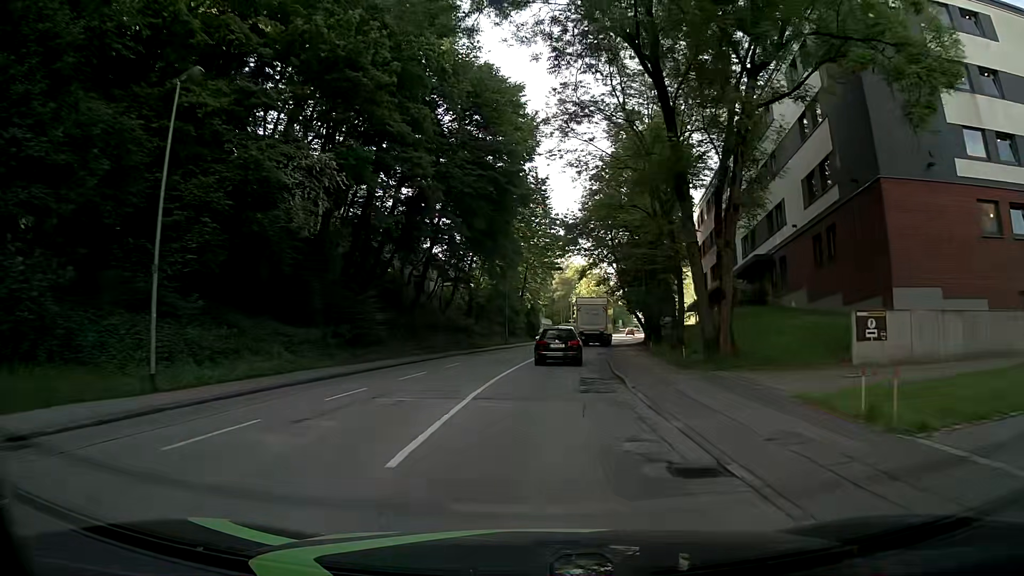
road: tertiary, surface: asphalt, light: Day
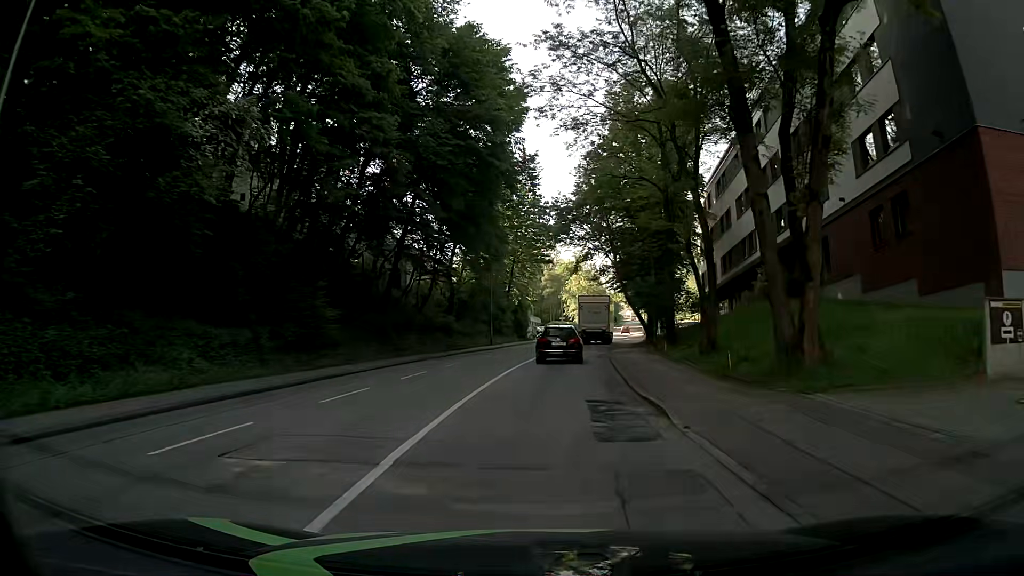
(+0.1, +6.5) m; +1°
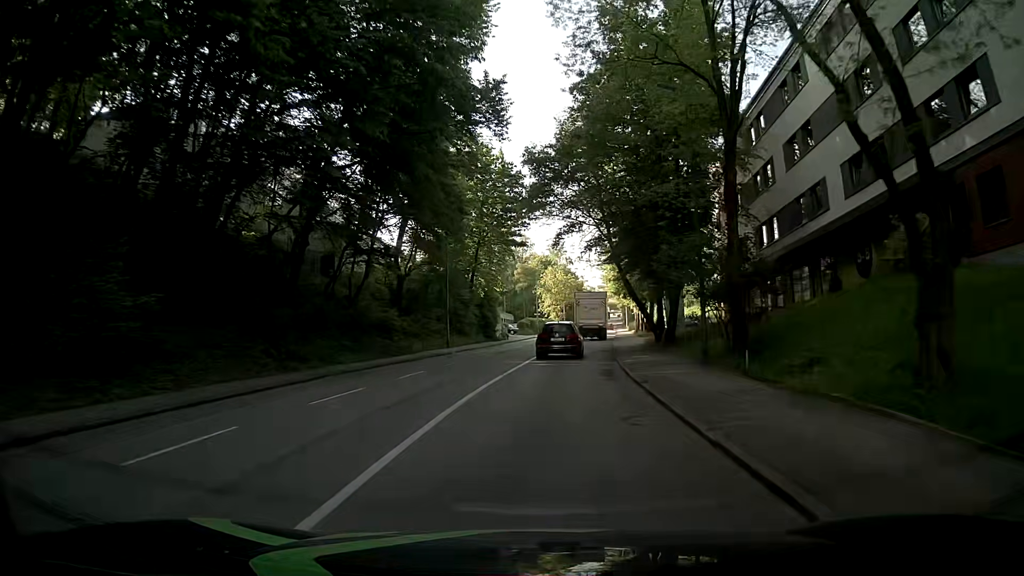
(+0.3, +13.3) m; +3°
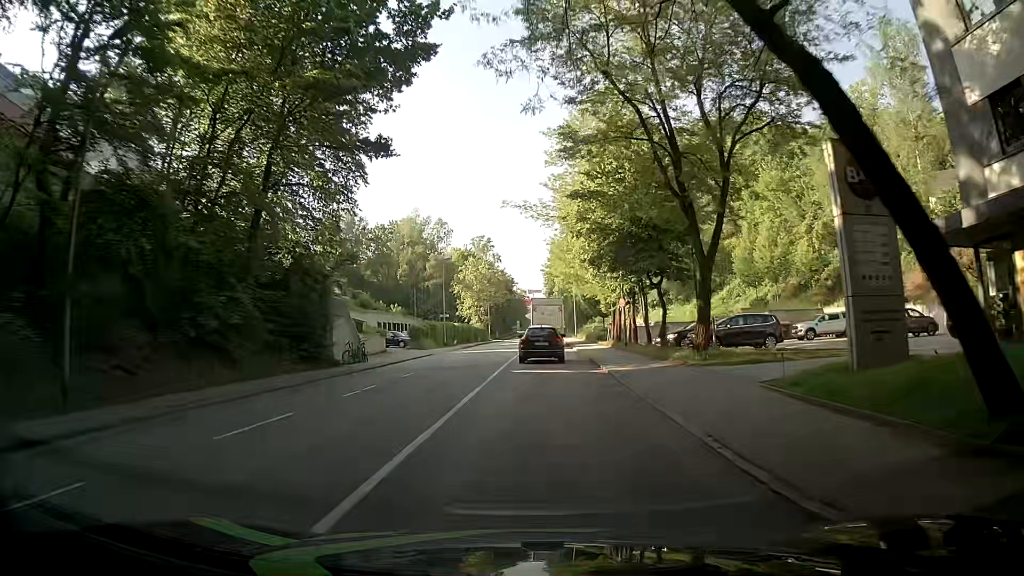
(+1.5, +34.2) m; +1°
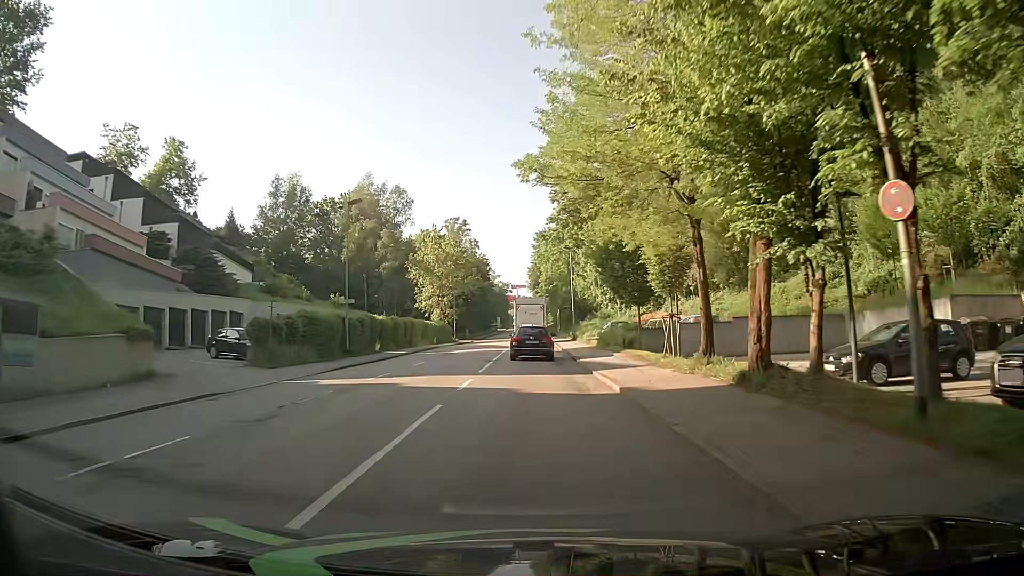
(+2.5, +27.9) m; +6°
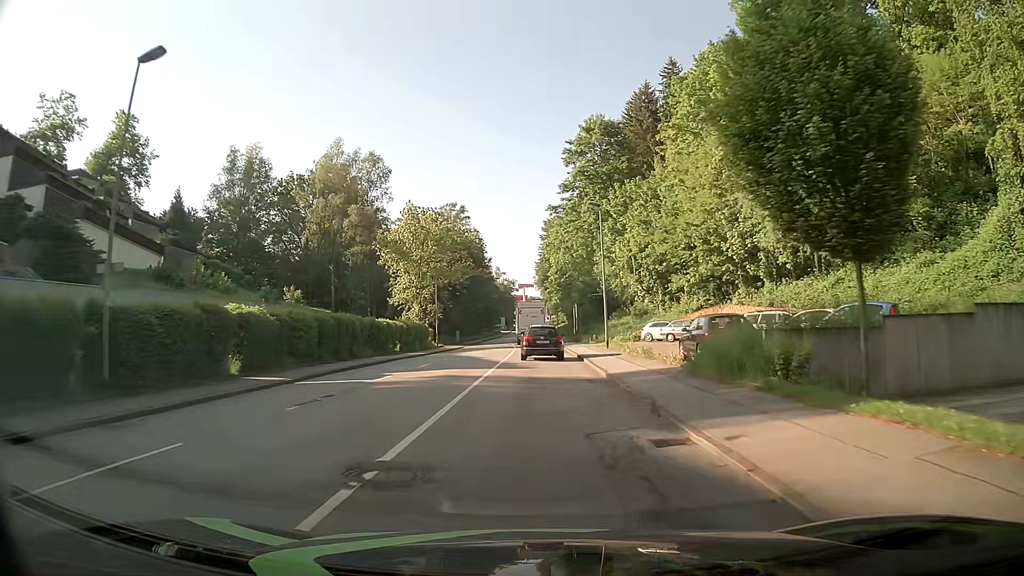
(0.0, +21.3) m; 0°
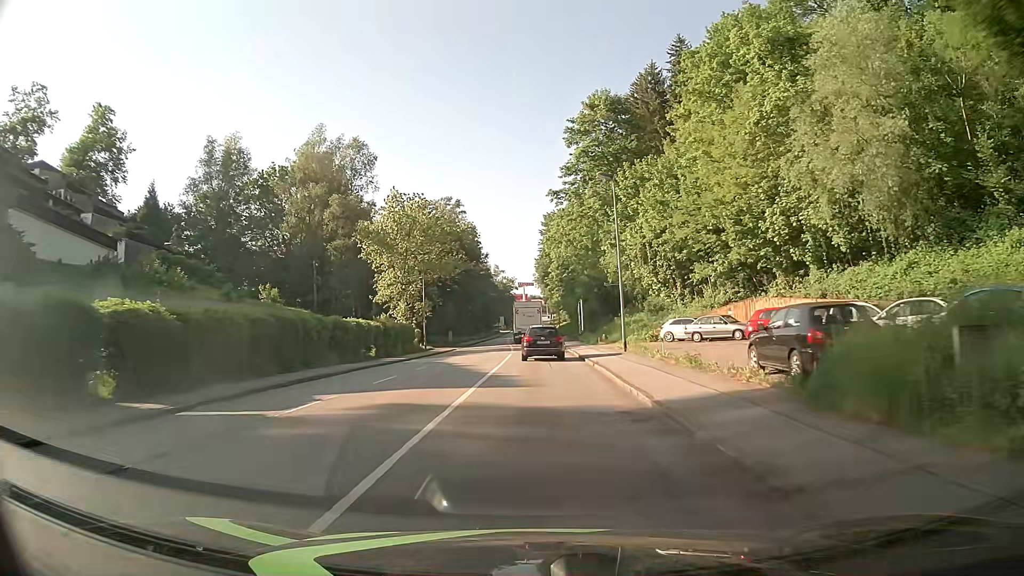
(0.0, +7.1) m; -1°
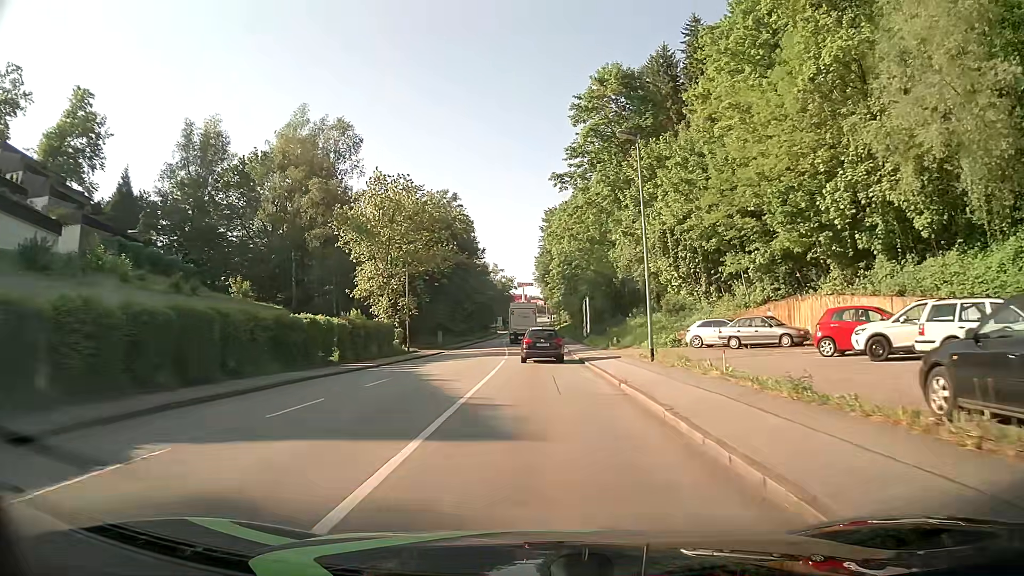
(0.0, +7.2) m; 0°
(0, +10) (0, +20) (0, +30) (0, +40) (0, +50) (0, +60) (0, +70) (0, +80) (0, +90) (+1, +100) m
